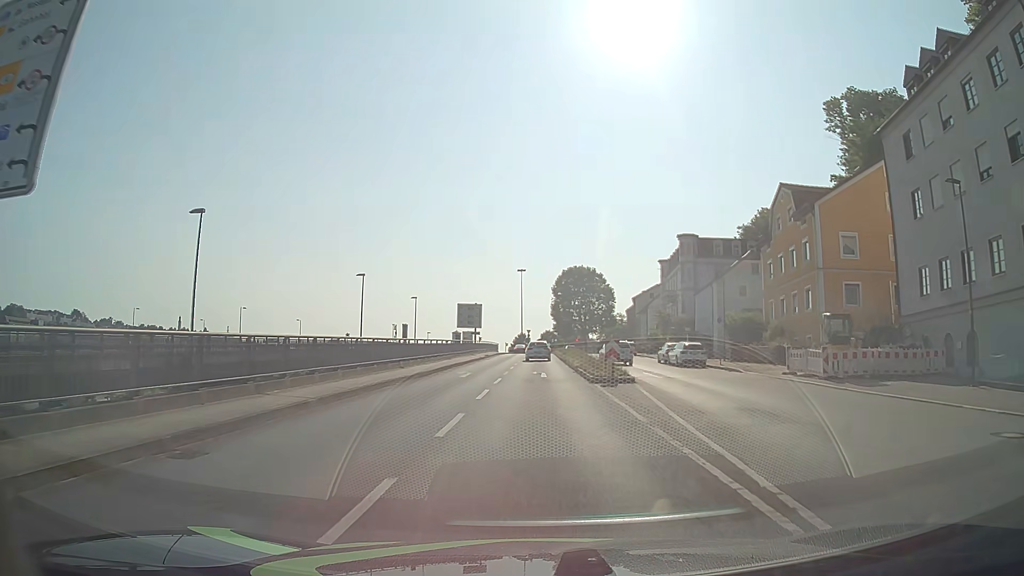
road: primary_link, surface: asphalt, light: Day
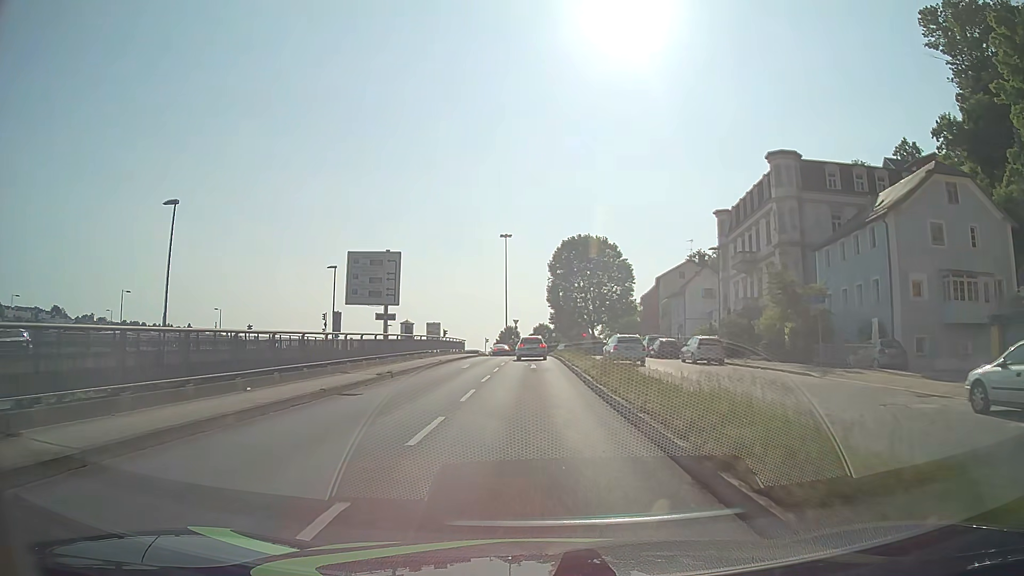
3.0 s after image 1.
(+0.3, +37.2) m; +1°
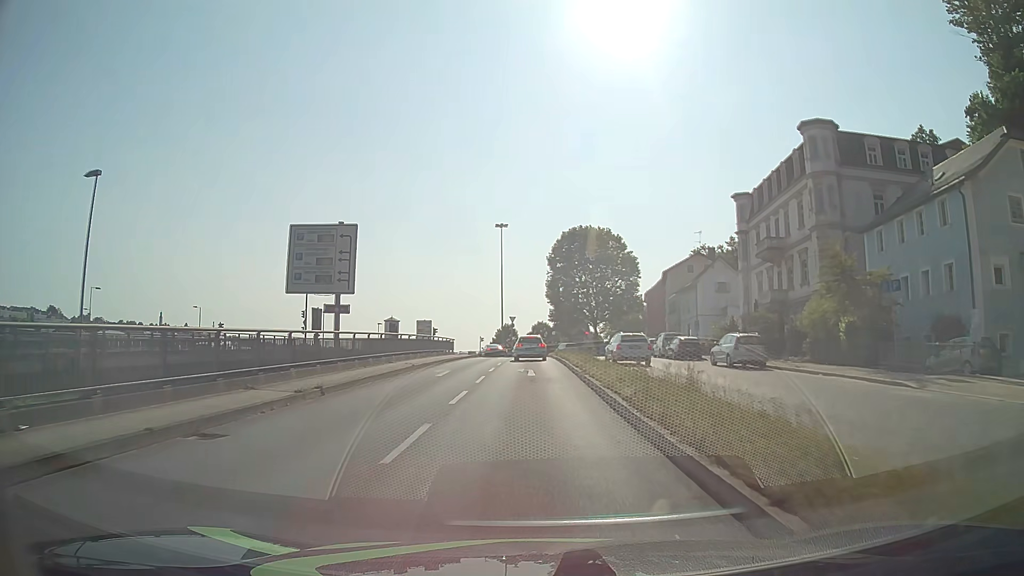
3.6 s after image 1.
(0.0, +7.2) m; 0°
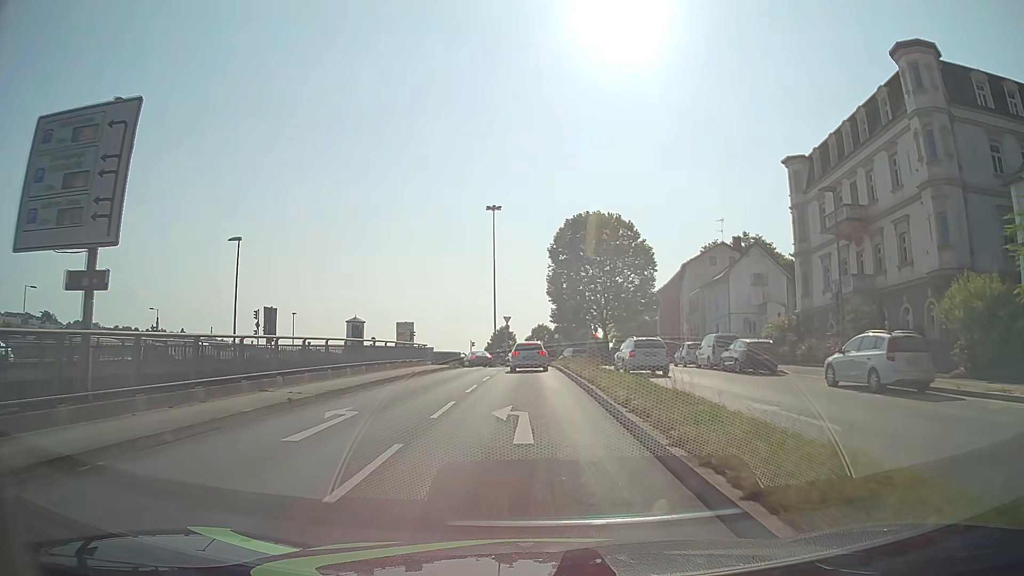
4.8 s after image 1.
(+0.1, +13.5) m; 0°
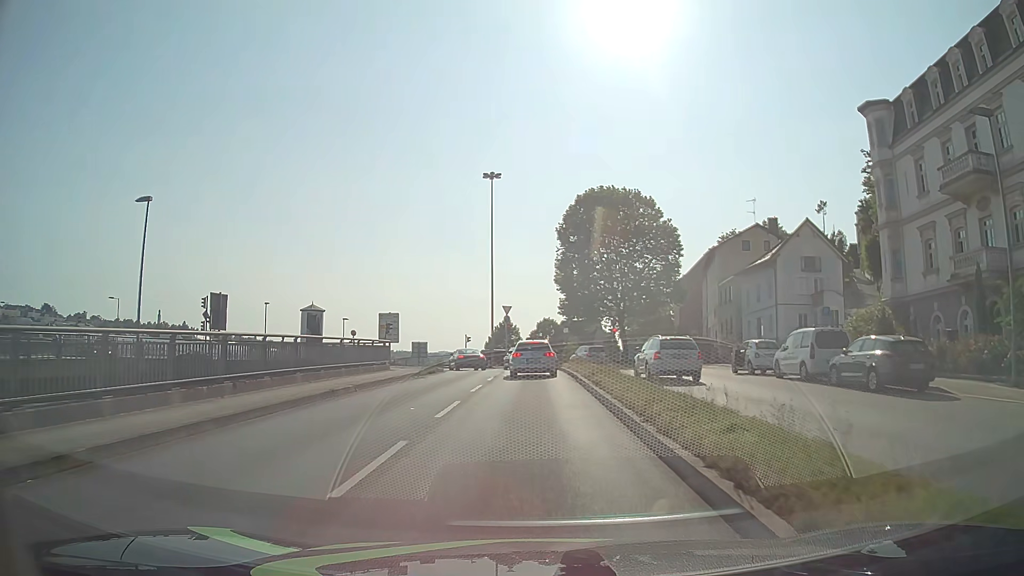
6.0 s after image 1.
(0.0, +11.6) m; 0°
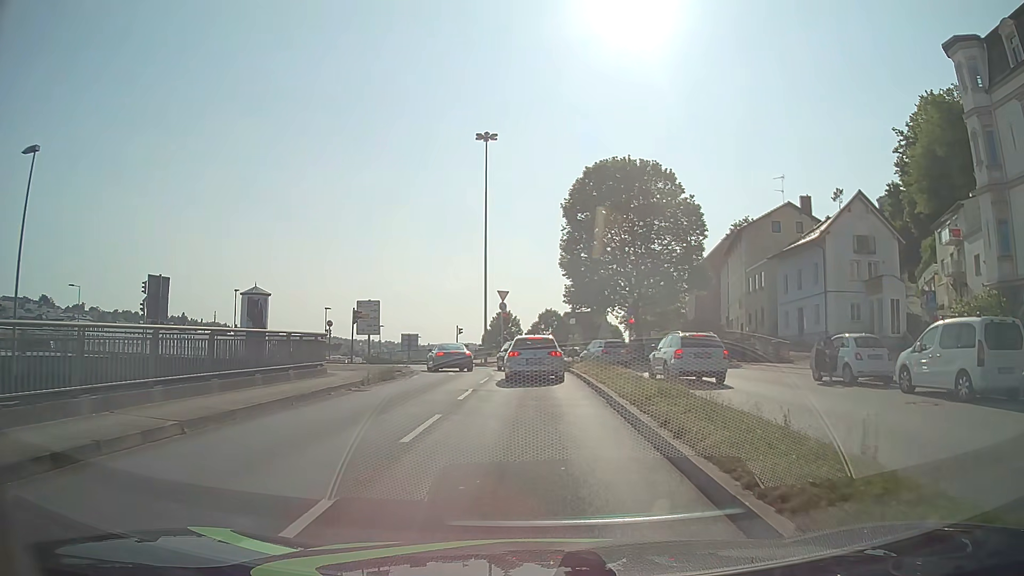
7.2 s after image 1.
(0.0, +9.0) m; 0°
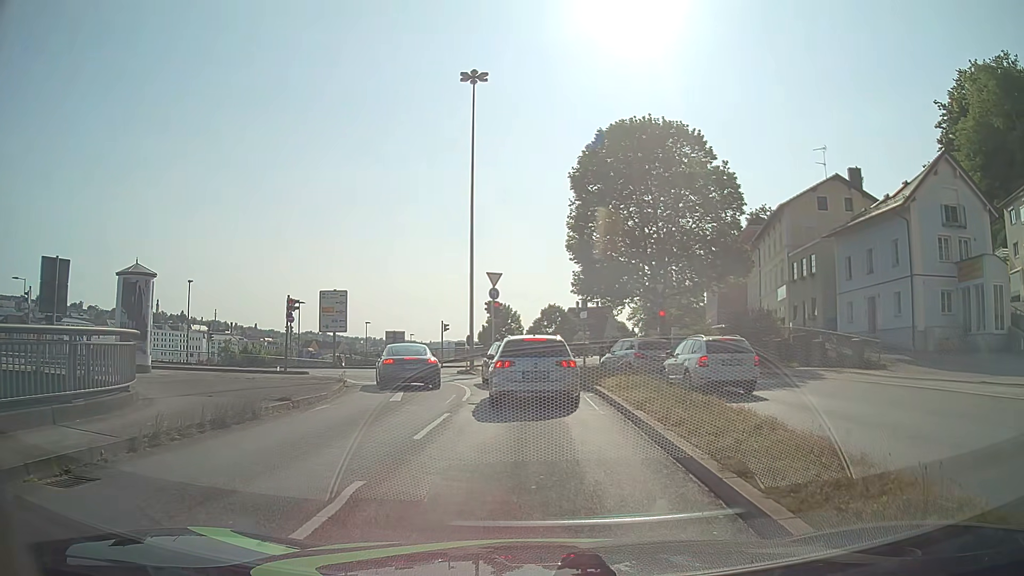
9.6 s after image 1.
(0.0, +10.8) m; +1°
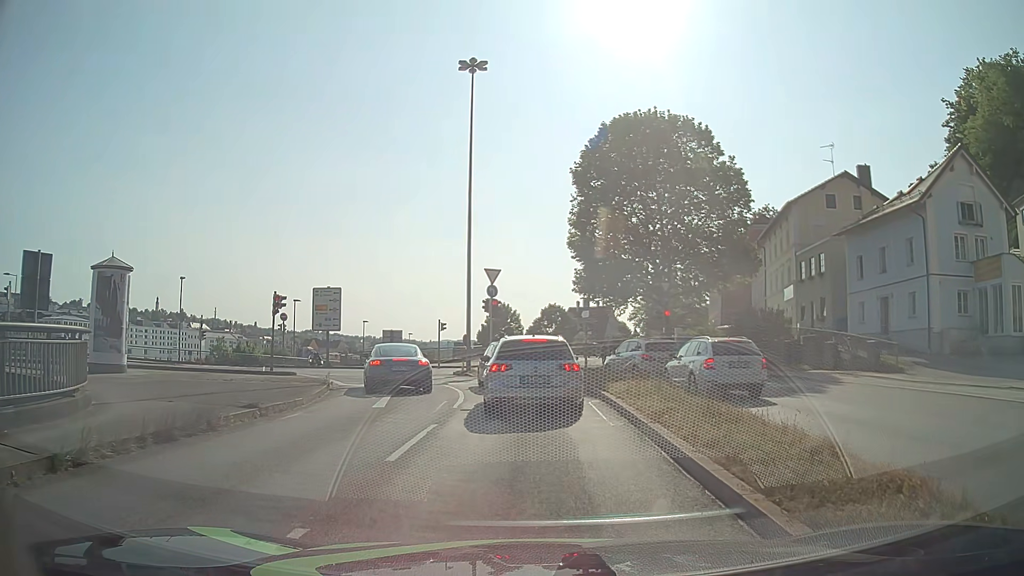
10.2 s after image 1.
(0.0, +1.5) m; 0°
(0, +10) (-1, +20) (-4, +29) (-10, +37) (-19, +41) (-29, +42) (-39, +42) (-49, +43) (-59, +43) (-69, +43) m
